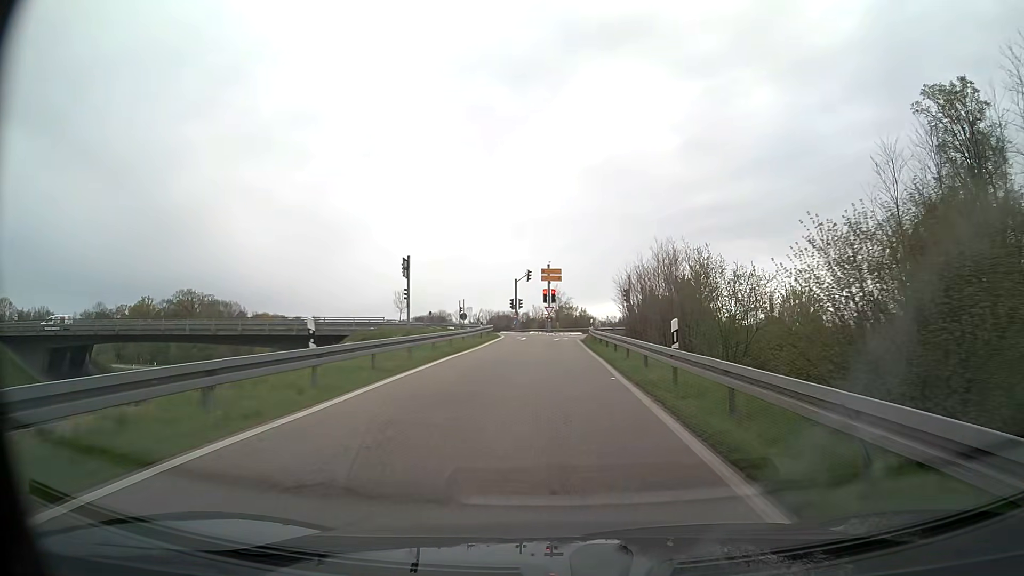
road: trunk_link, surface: asphalt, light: Day
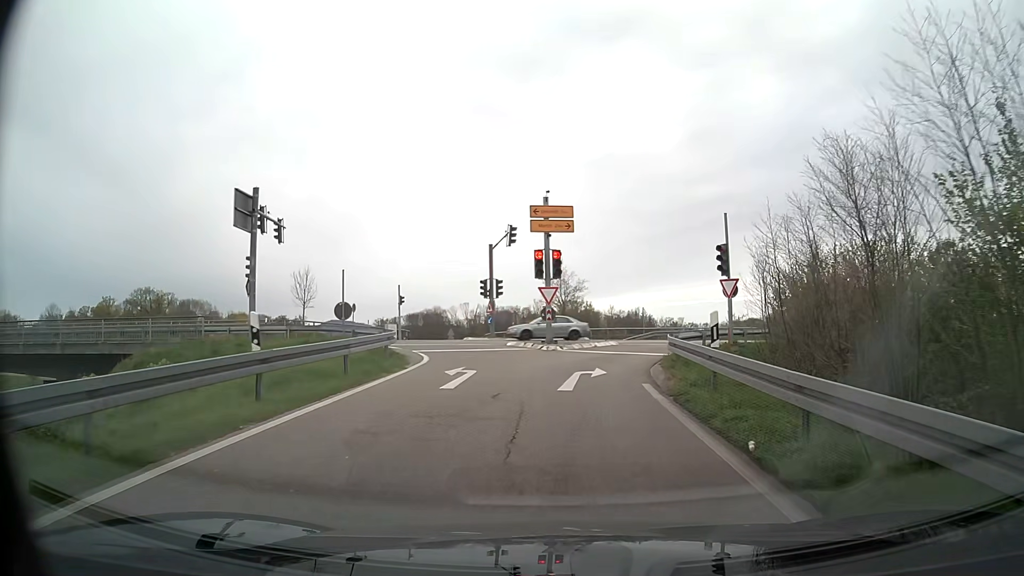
(-0.1, +30.3) m; 0°
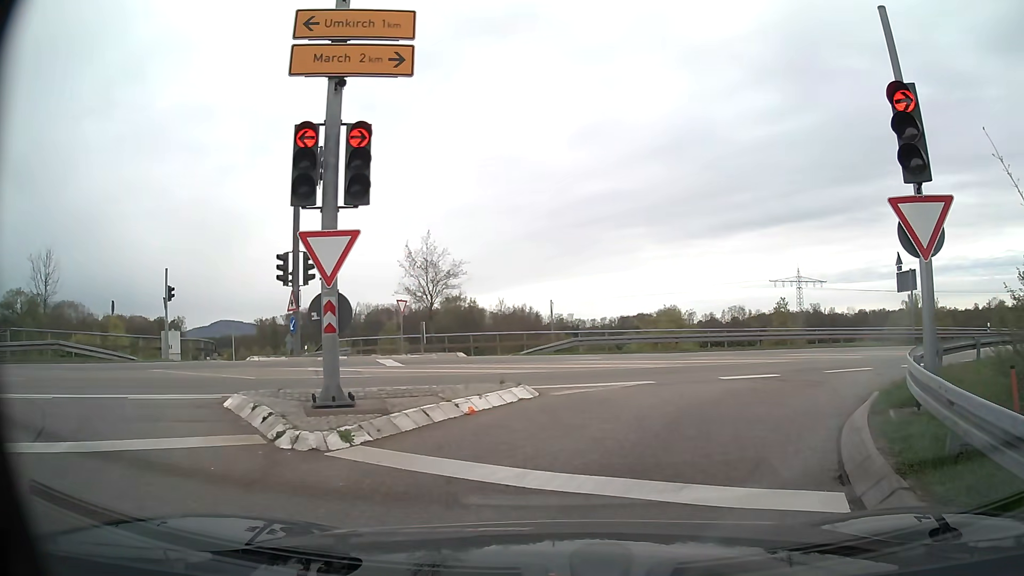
(+0.8, +17.2) m; +10°
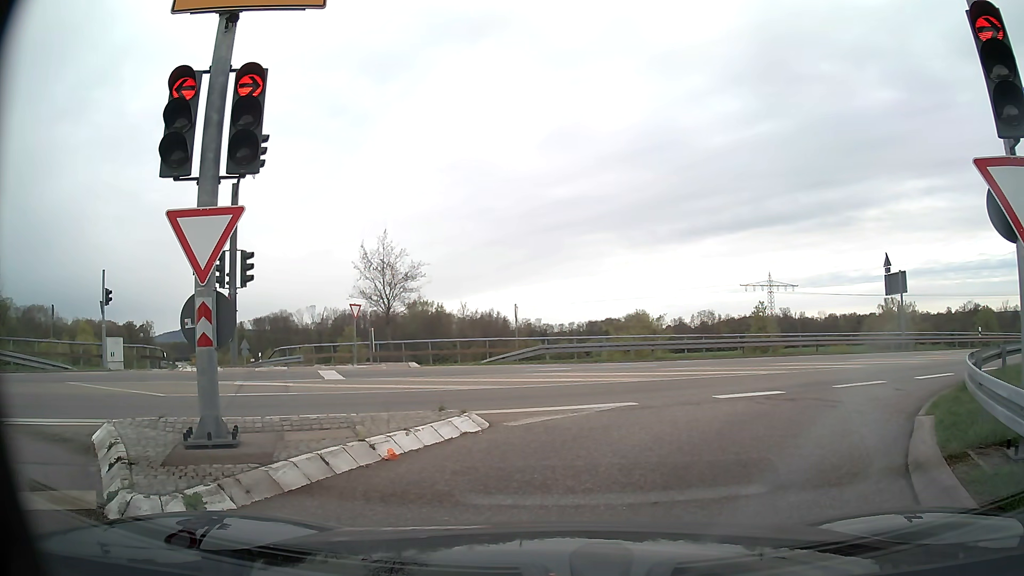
(0.0, +2.2) m; +1°
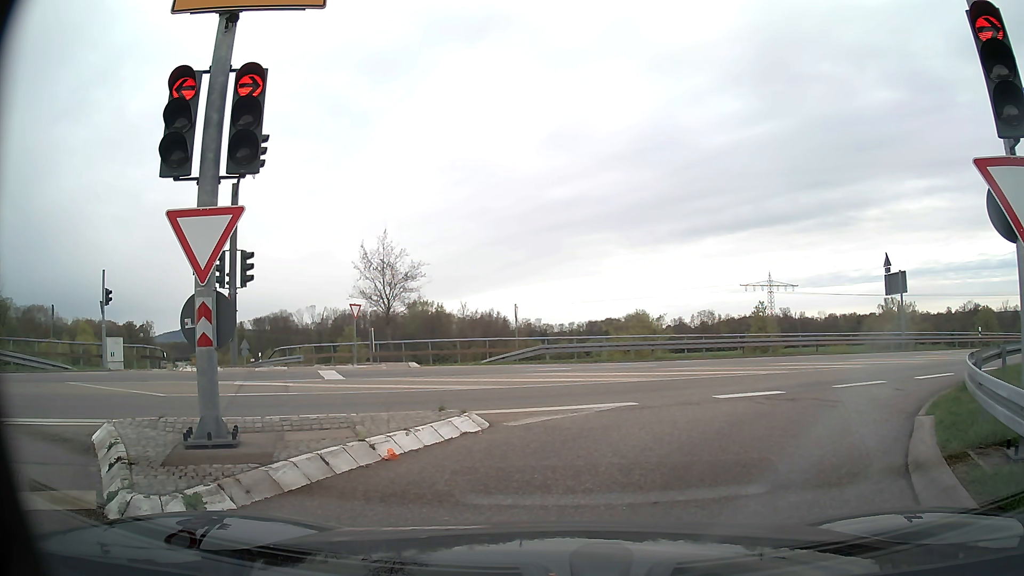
(0.0, 0.0) m; 0°
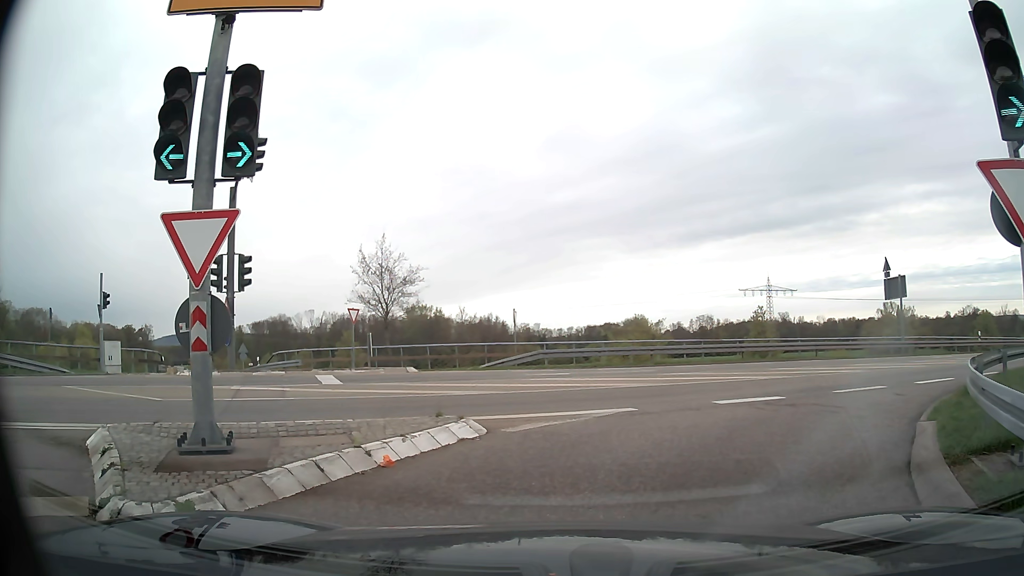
(0.0, +0.1) m; 0°
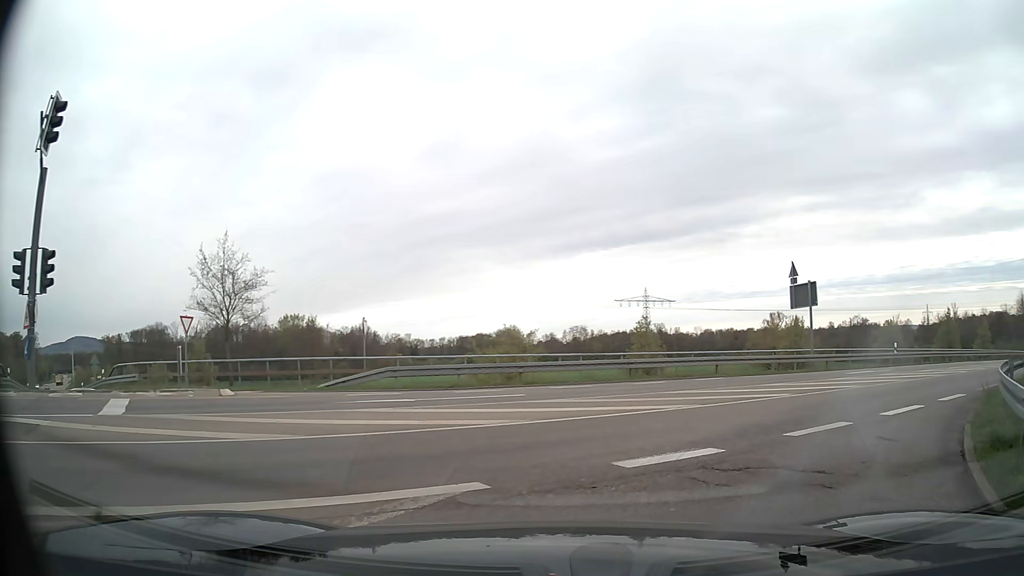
(+0.5, +4.7) m; +13°
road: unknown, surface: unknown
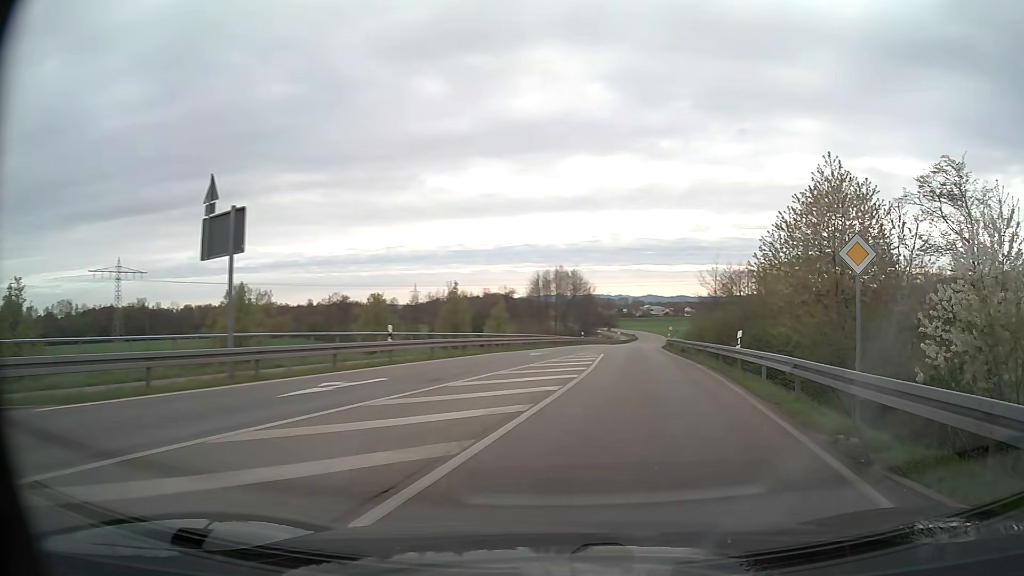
(+6.5, +14.9) m; +45°
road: secondary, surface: asphalt
